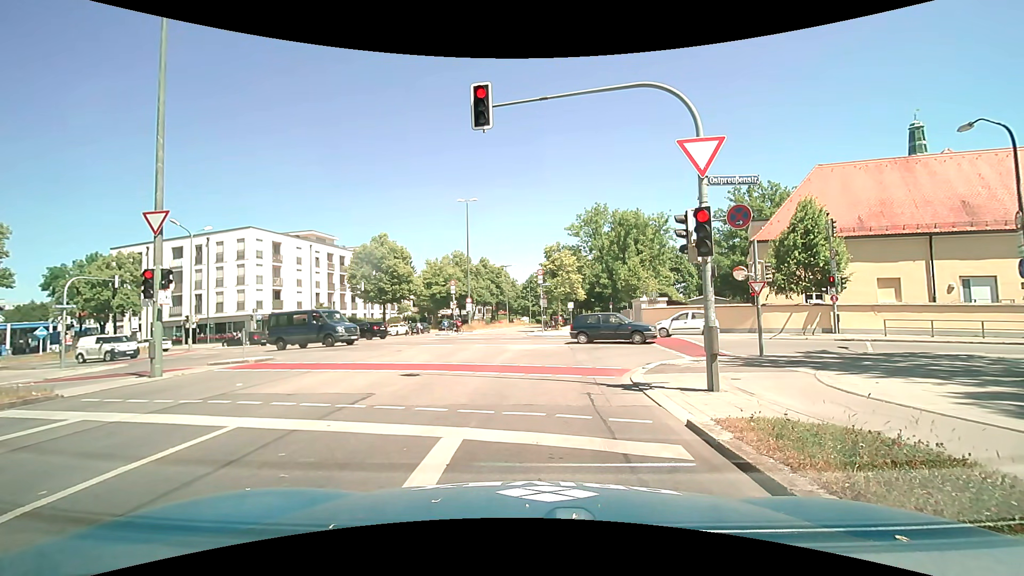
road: secondary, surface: asphalt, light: Day
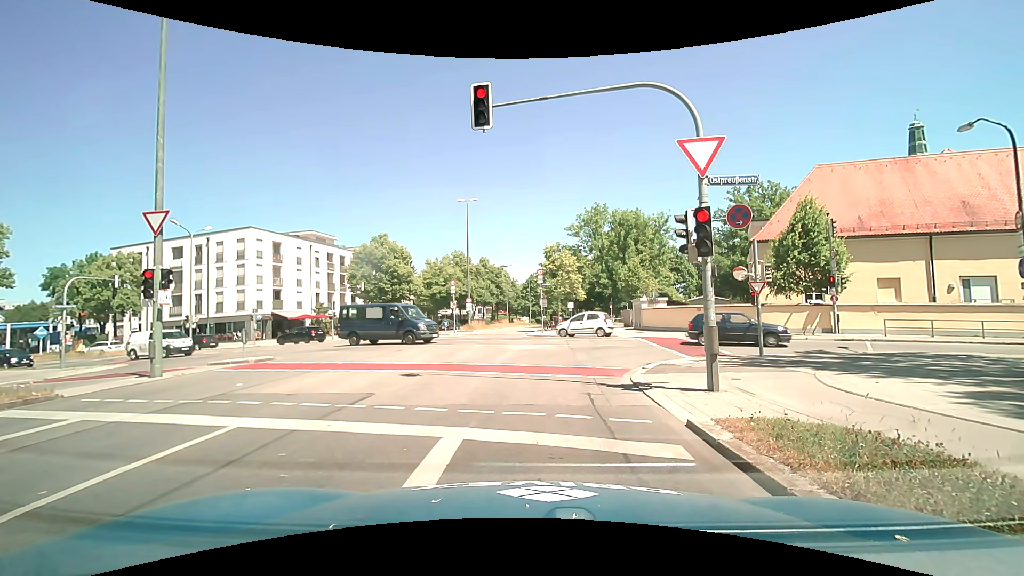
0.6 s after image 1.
(0.0, 0.0) m; 0°
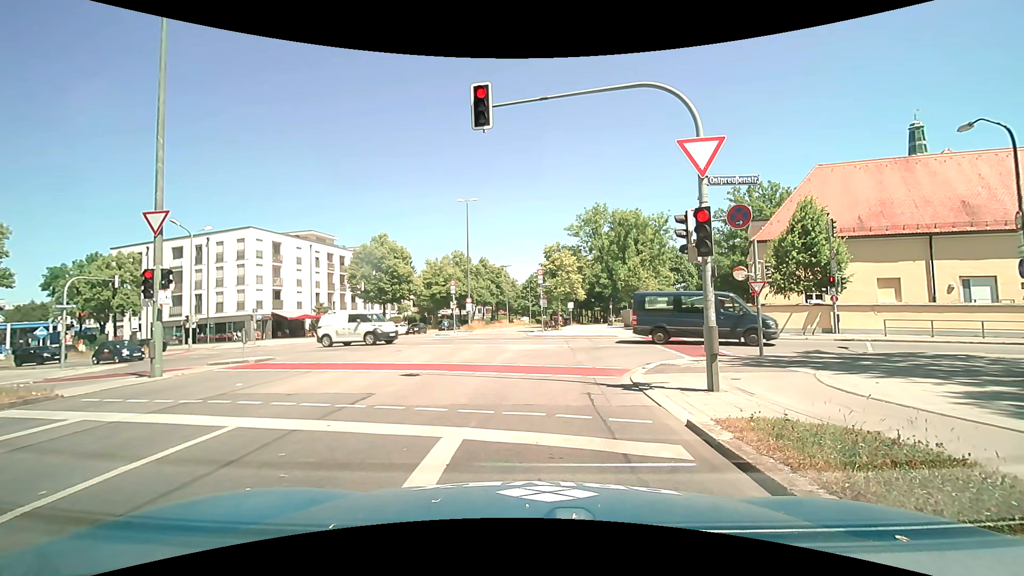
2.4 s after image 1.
(0.0, 0.0) m; 0°
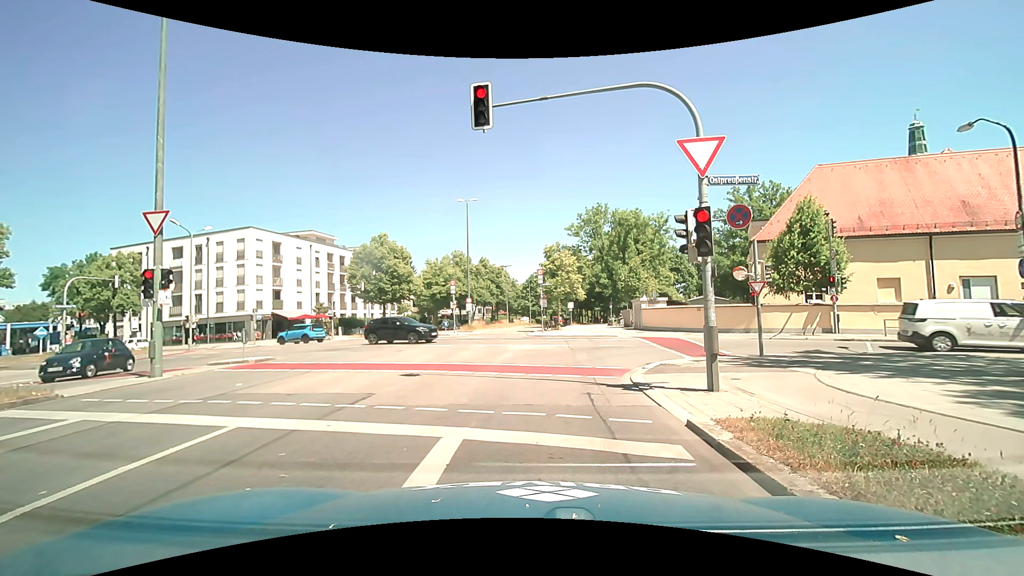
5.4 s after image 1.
(0.0, 0.0) m; 0°
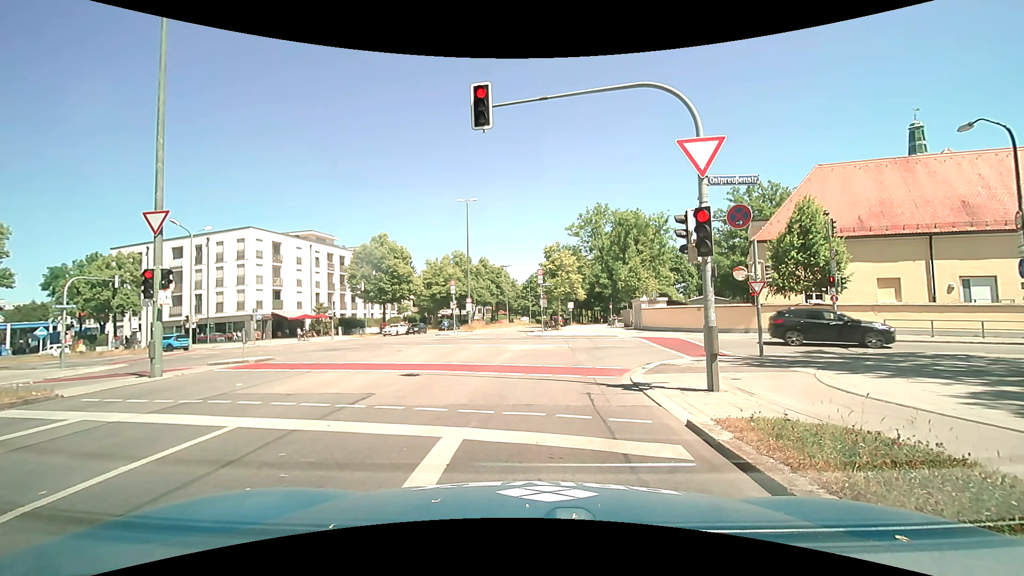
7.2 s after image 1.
(0.0, 0.0) m; 0°
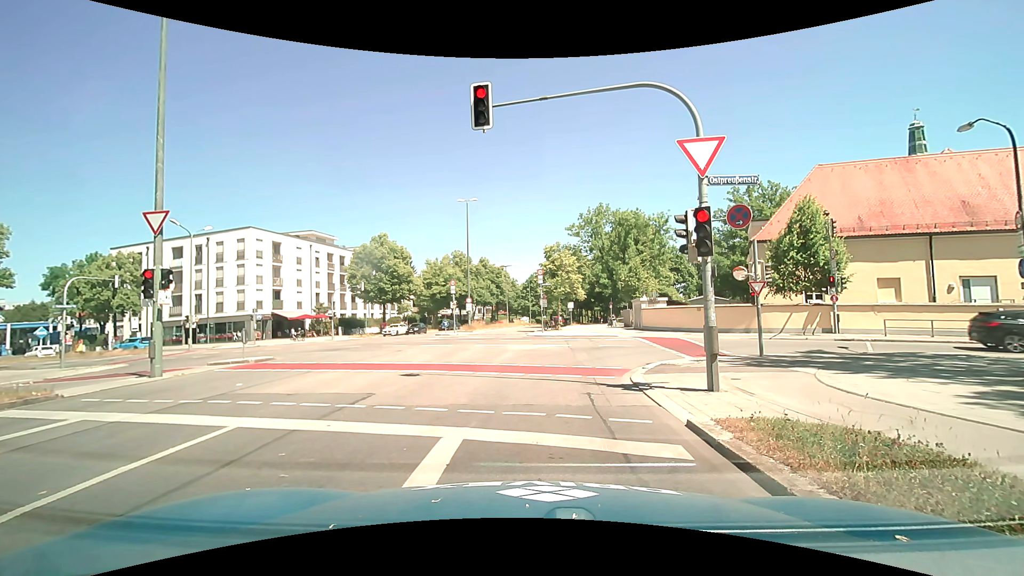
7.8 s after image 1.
(0.0, 0.0) m; 0°
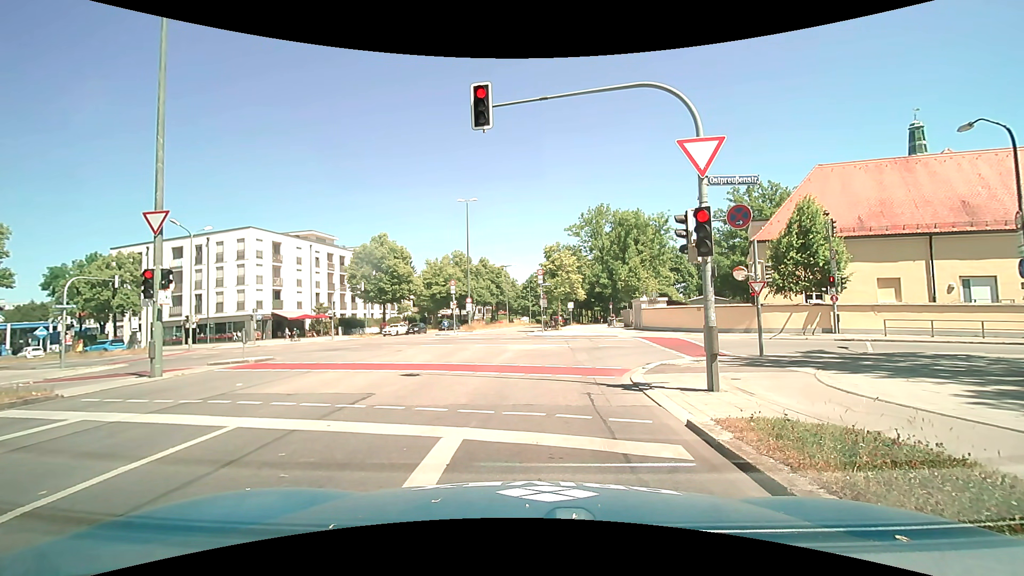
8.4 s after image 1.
(0.0, 0.0) m; 0°
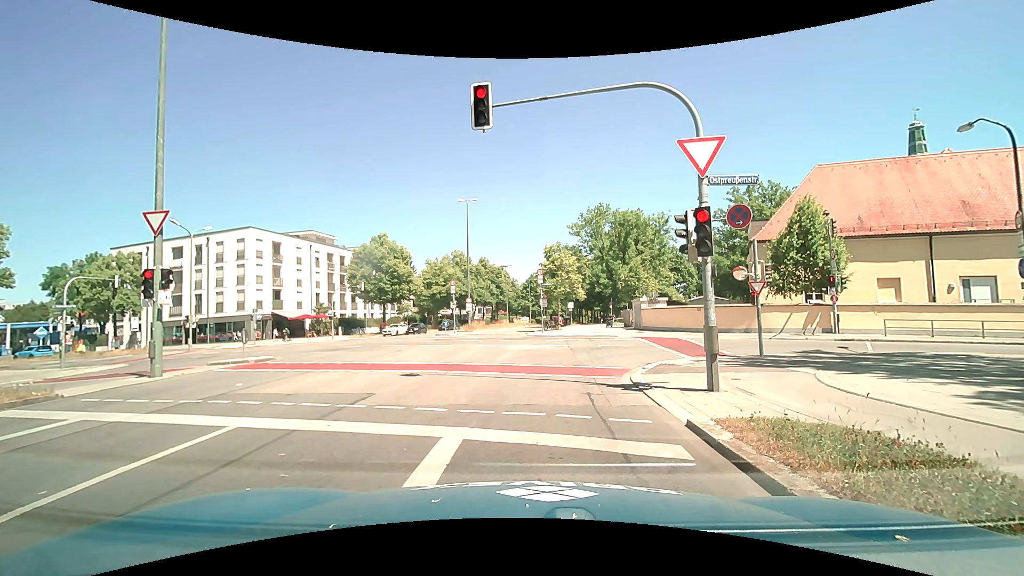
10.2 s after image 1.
(0.0, 0.0) m; 0°
